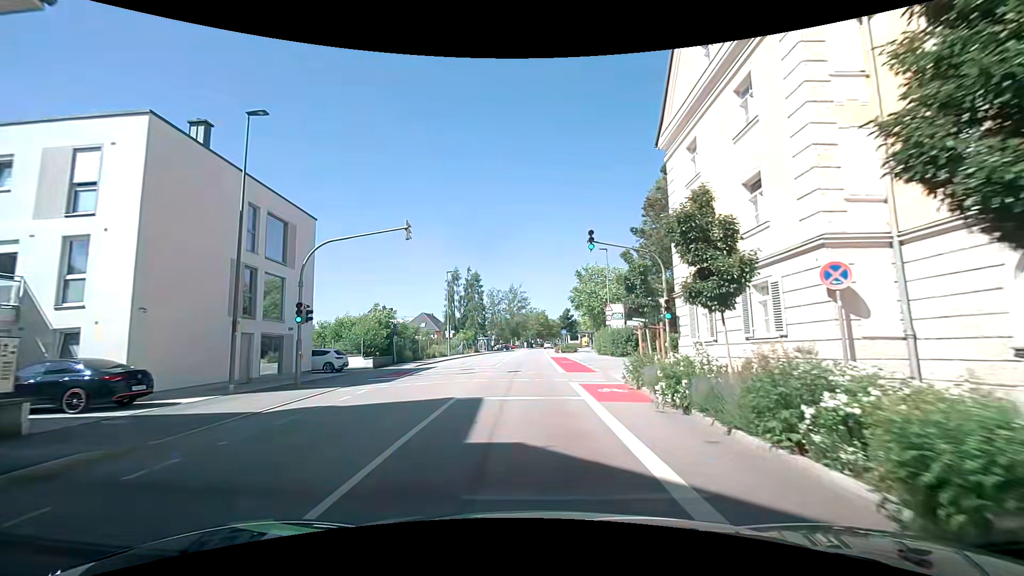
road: tertiary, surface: asphalt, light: Day
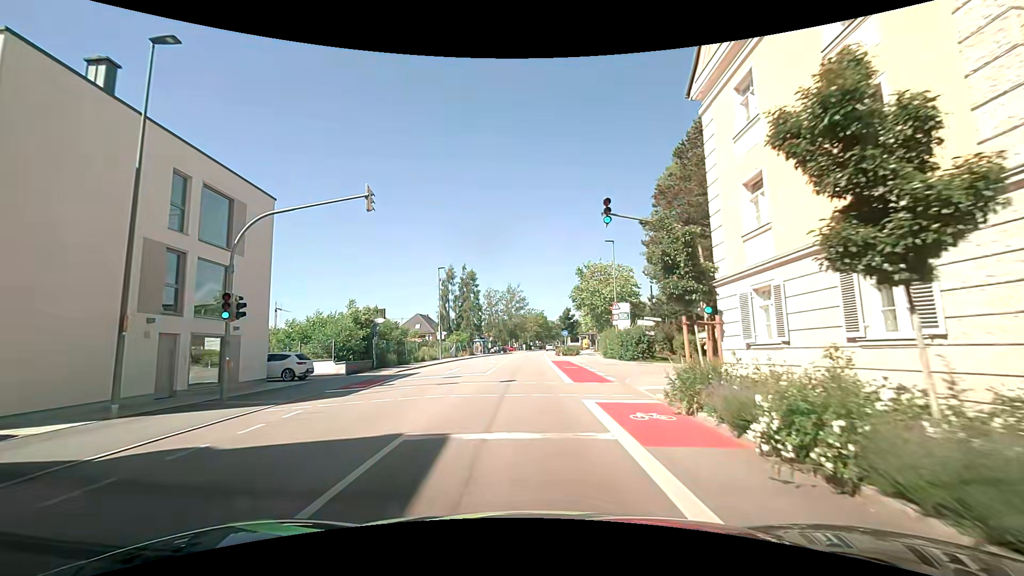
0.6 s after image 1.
(0.0, +4.7) m; 0°
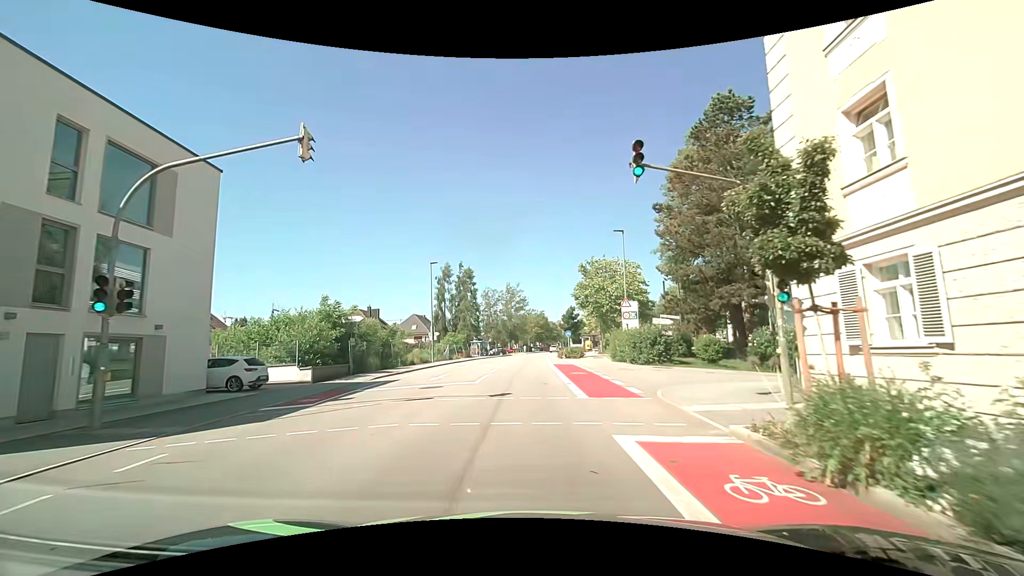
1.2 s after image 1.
(0.0, +4.5) m; 0°
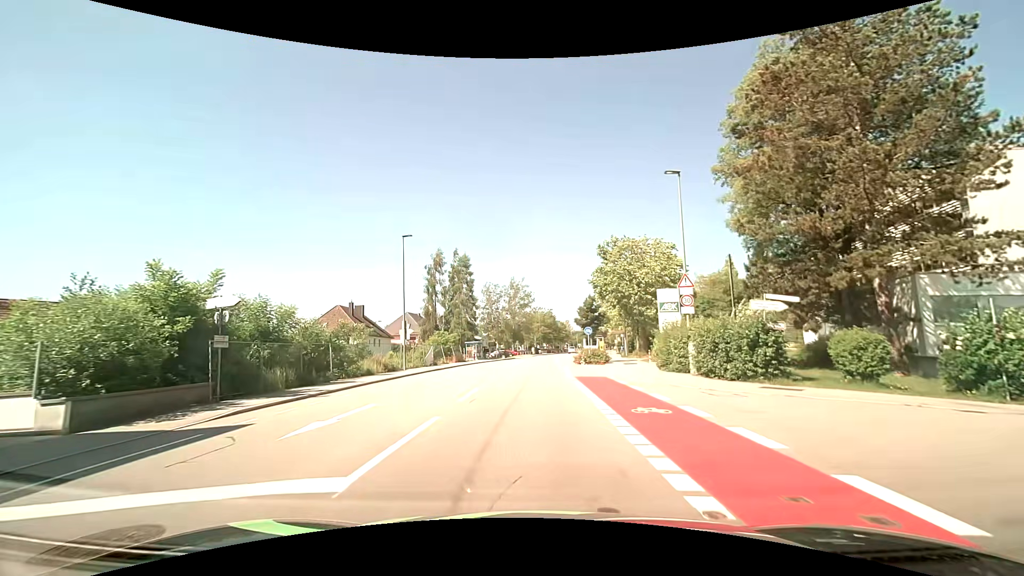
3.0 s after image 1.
(0.0, +13.5) m; -1°
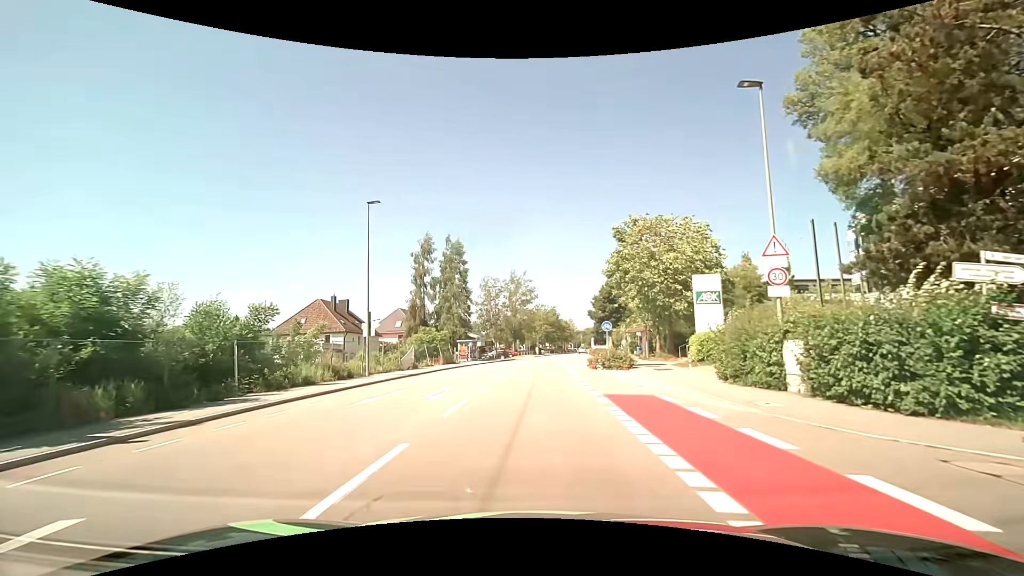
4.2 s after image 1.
(0.0, +8.9) m; 0°
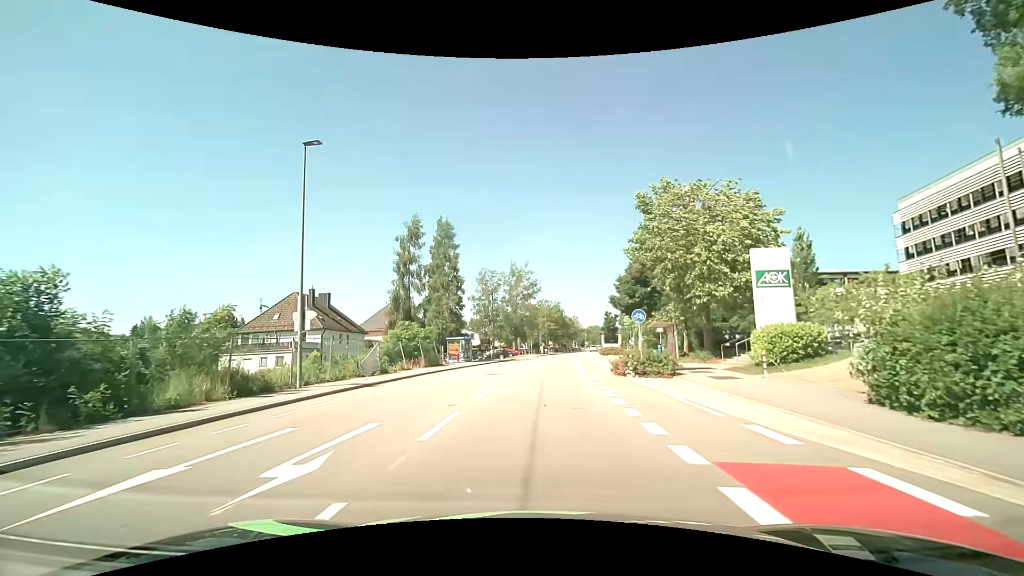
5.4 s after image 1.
(0.0, +8.7) m; 0°
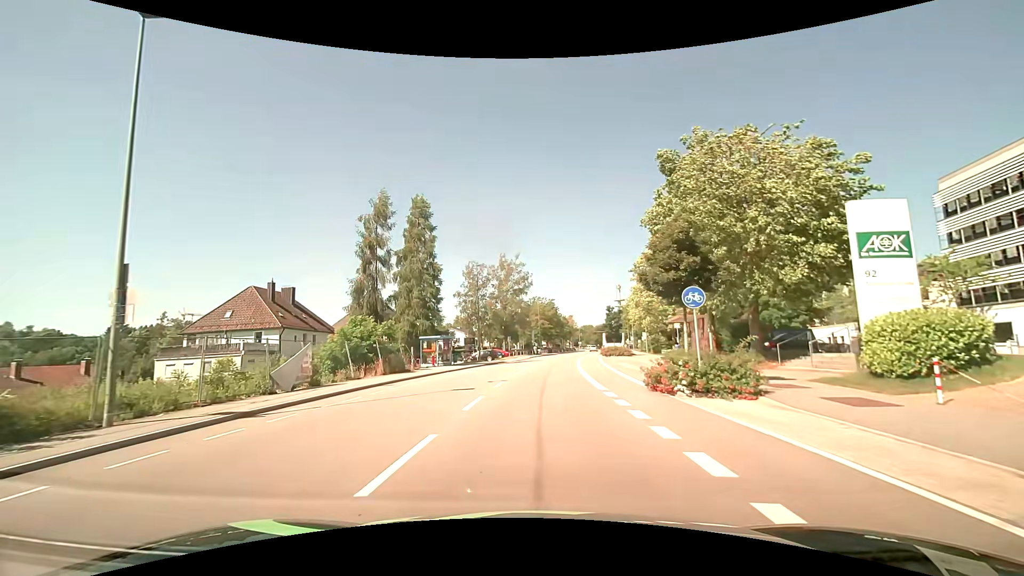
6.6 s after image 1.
(+0.1, +8.6) m; +1°
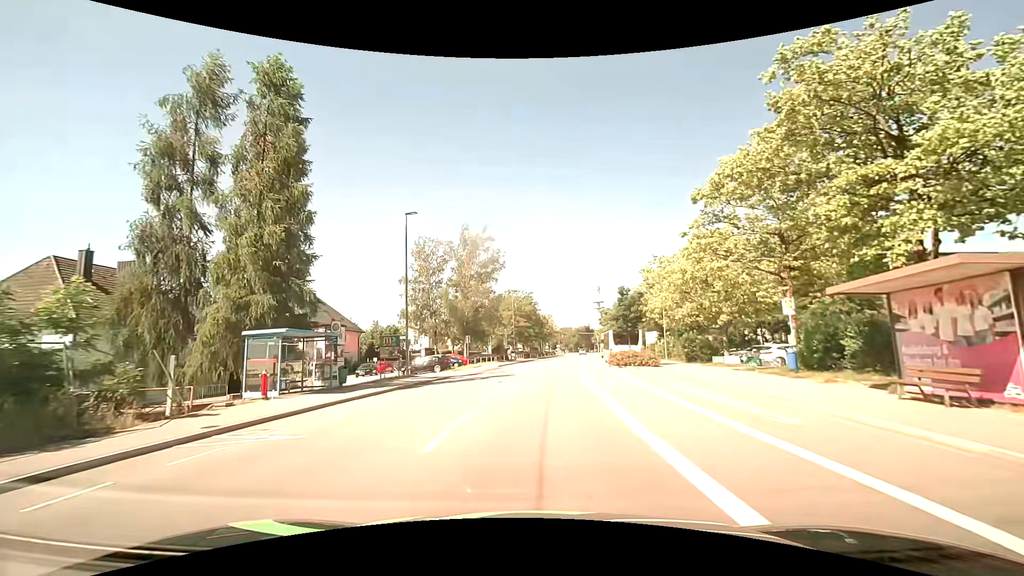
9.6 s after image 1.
(+0.6, +21.7) m; +3°
(0, +10) (0, +20) (+1, +30) (+2, +40) (+3, +50) (+4, +60) (+5, +70) (+6, +80) (+8, +90) (+9, +100) m
